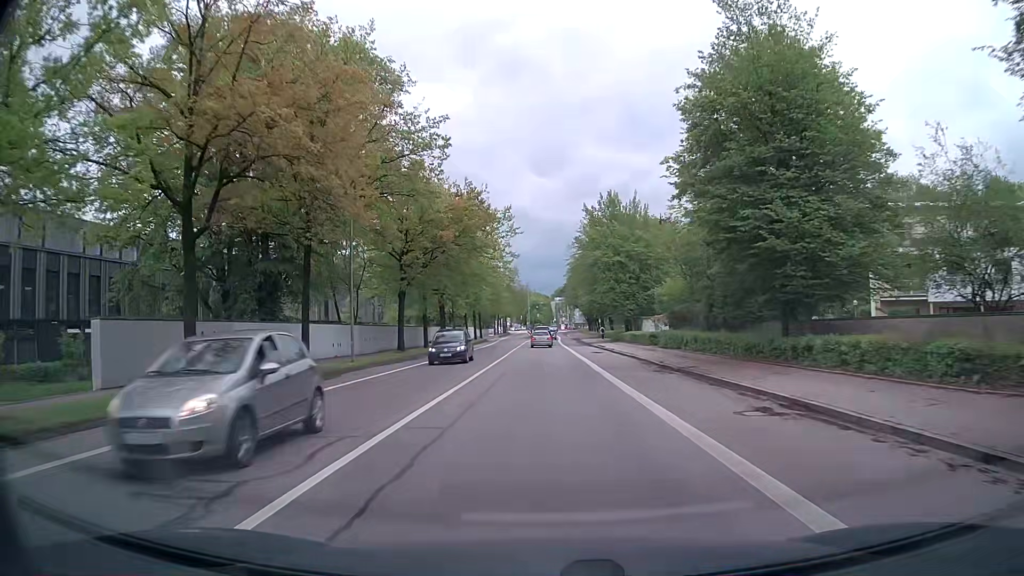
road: secondary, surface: asphalt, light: Day
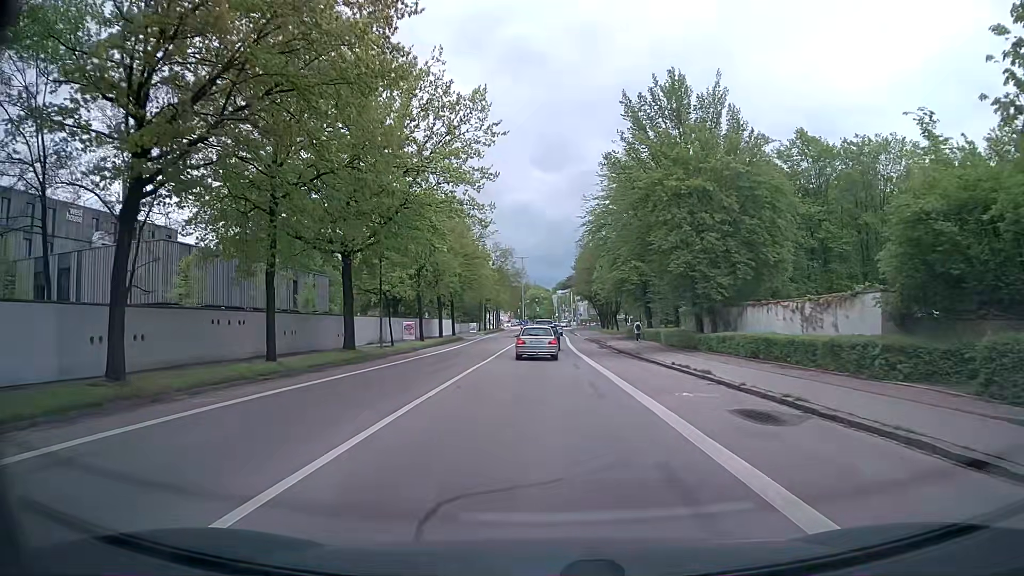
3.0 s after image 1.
(+0.4, +32.0) m; +1°
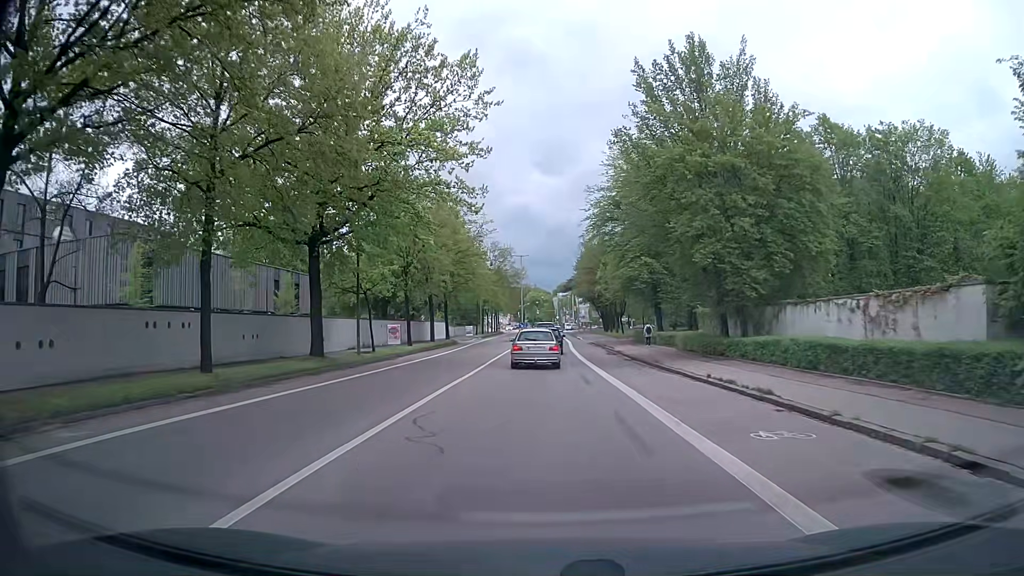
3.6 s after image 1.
(0.0, +5.0) m; 0°
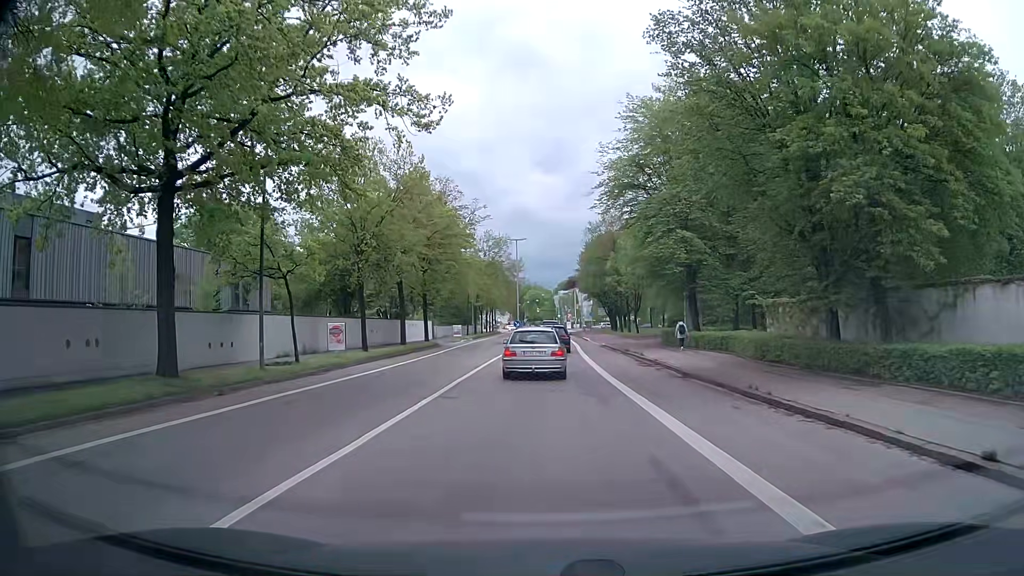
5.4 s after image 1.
(0.0, +12.3) m; 0°
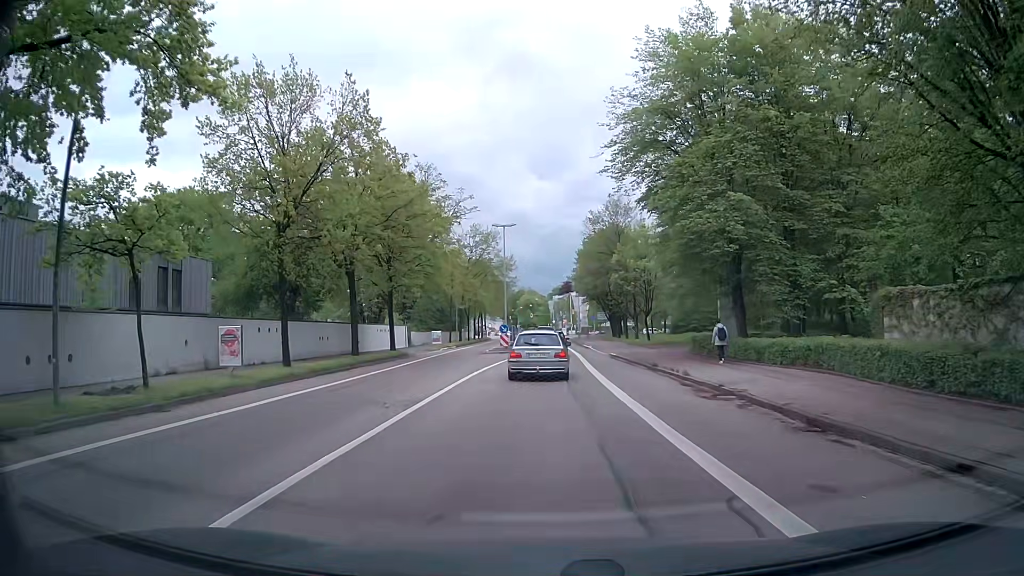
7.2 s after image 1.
(+0.1, +10.9) m; +1°
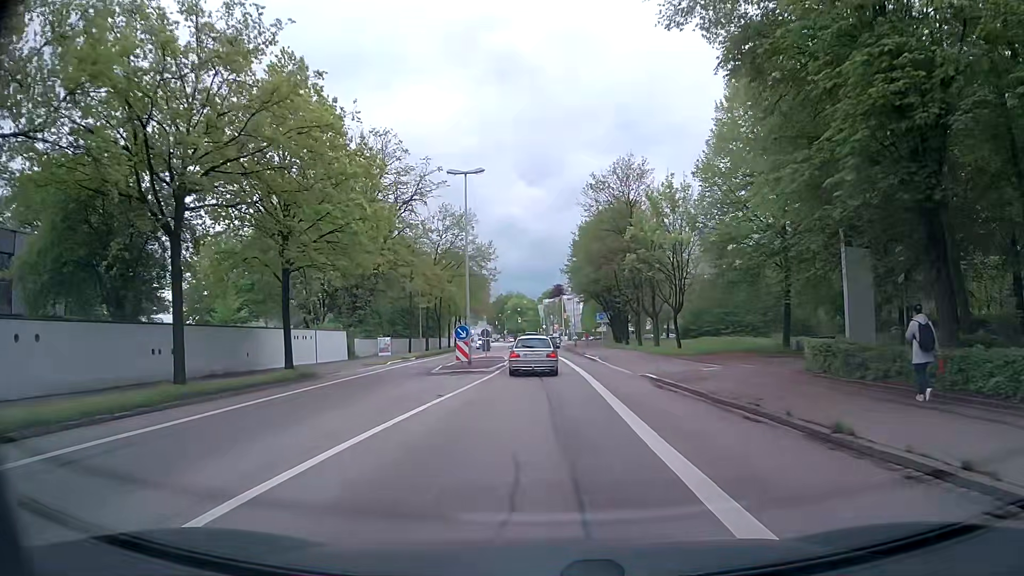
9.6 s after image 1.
(+0.2, +17.7) m; +1°
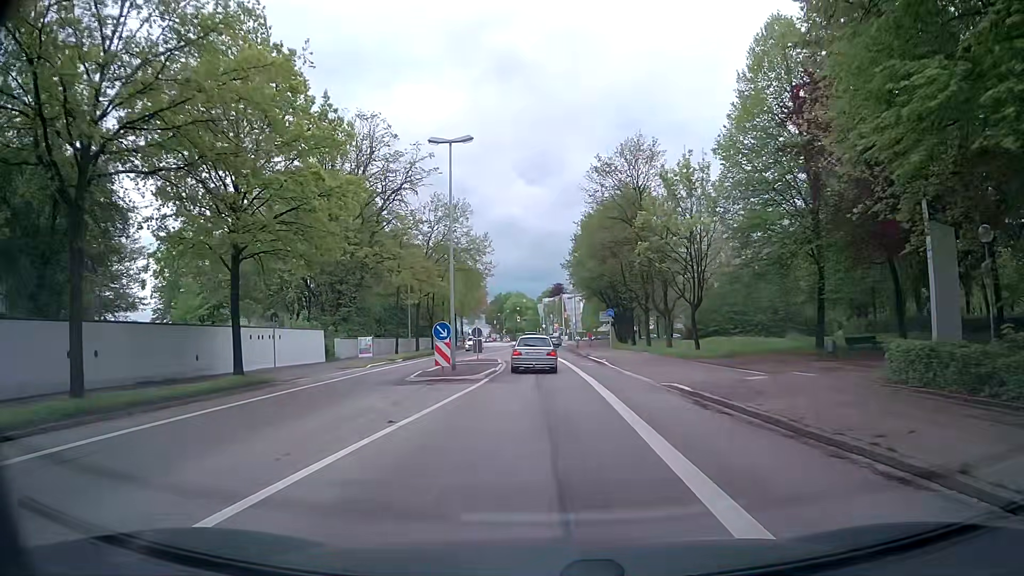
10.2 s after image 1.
(0.0, +5.1) m; 0°
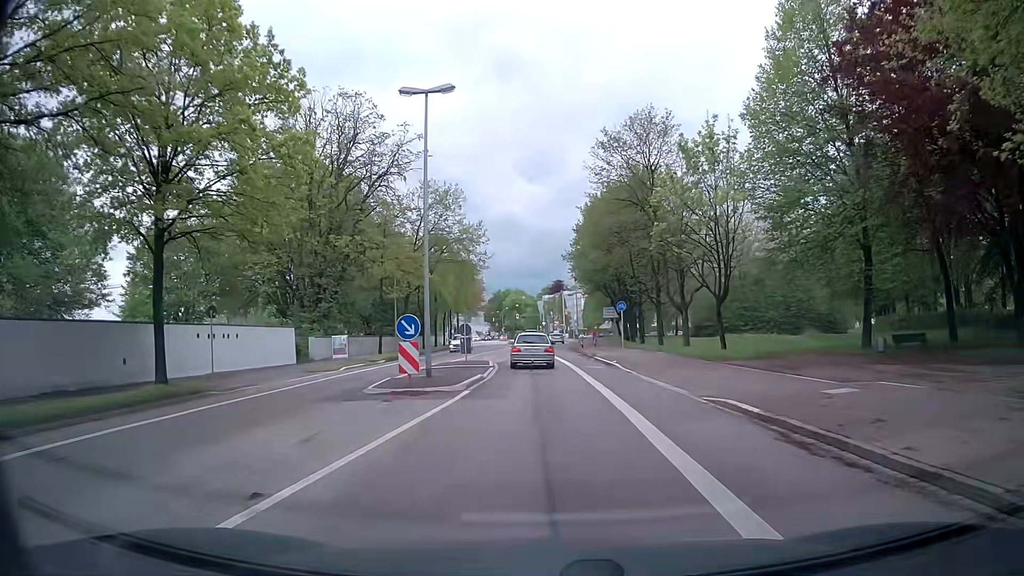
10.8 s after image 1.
(0.0, +5.5) m; -1°
(0, +10) (0, +20) (0, +30) (-1, +40) (-1, +50) (-1, +60) (-1, +70) (0, +80) (+1, +90) (+2, +100) m
